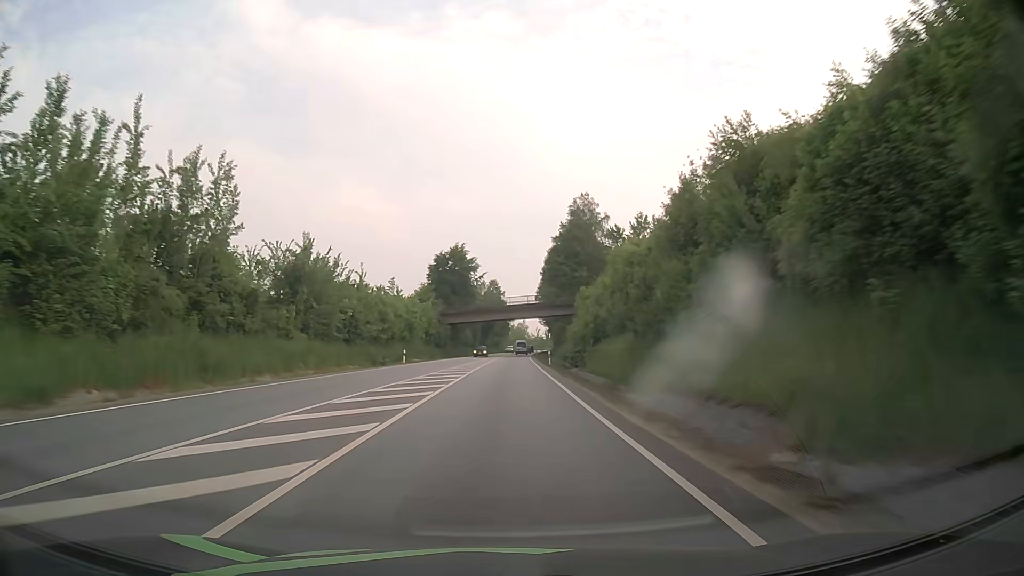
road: primary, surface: asphalt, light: Day
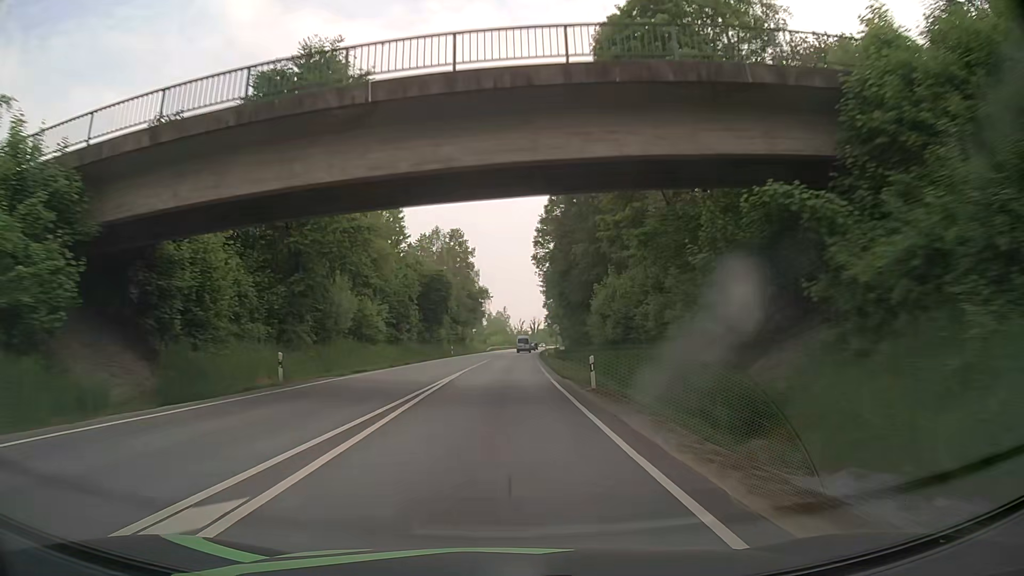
(+1.2, +79.3) m; +2°
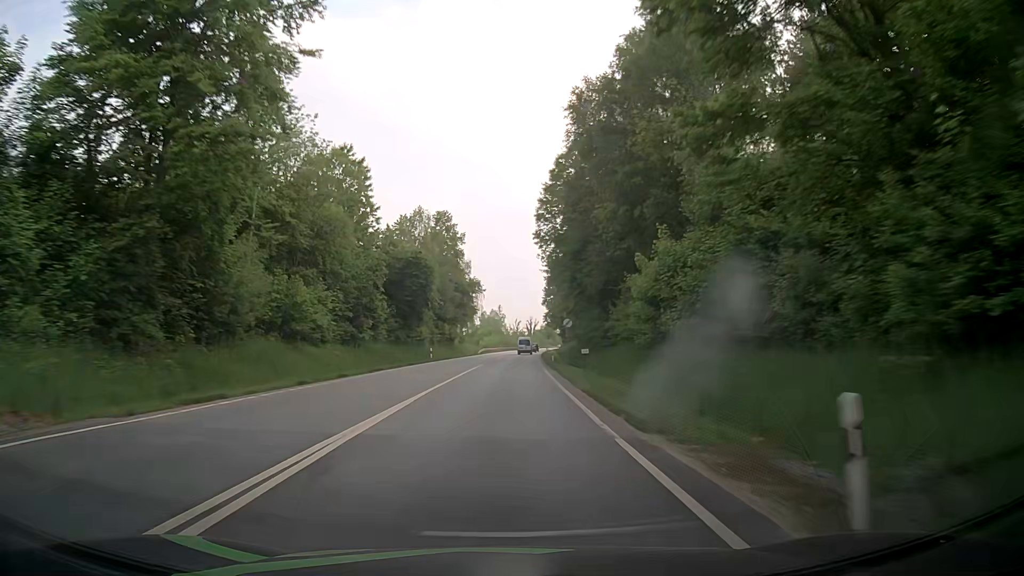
(0.0, +15.9) m; 0°
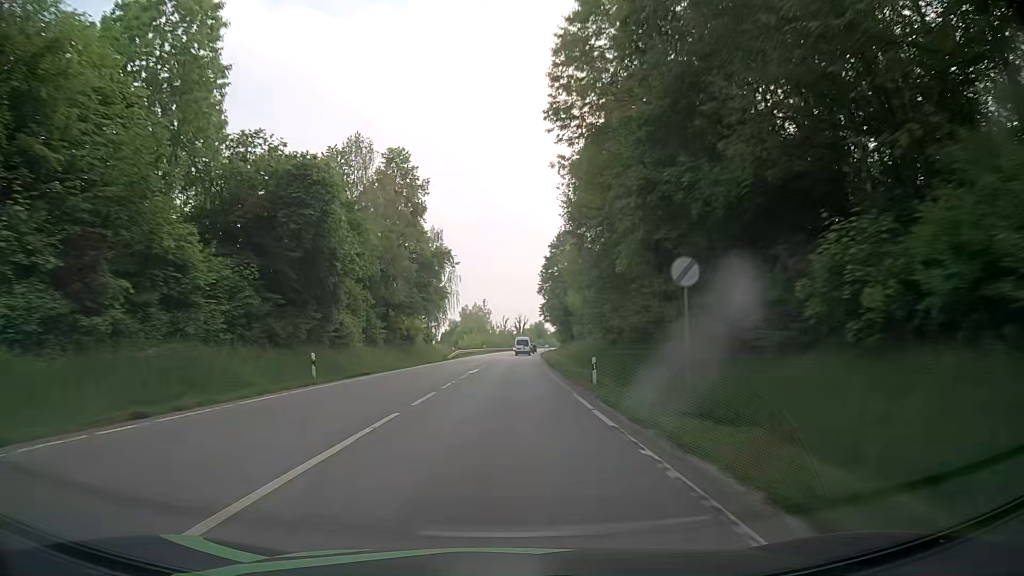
(+0.3, +31.7) m; +1°
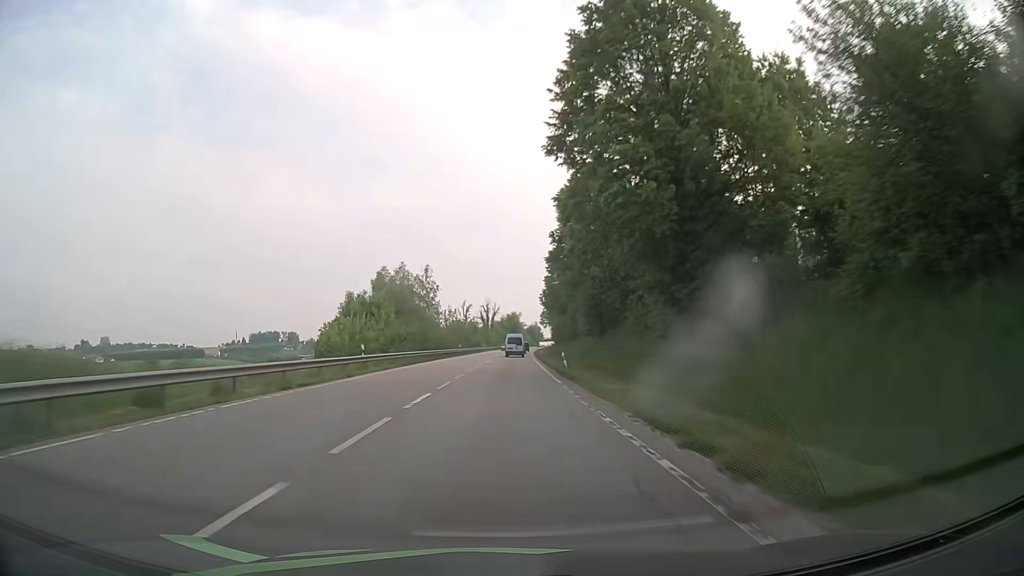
(+2.0, +78.9) m; +3°
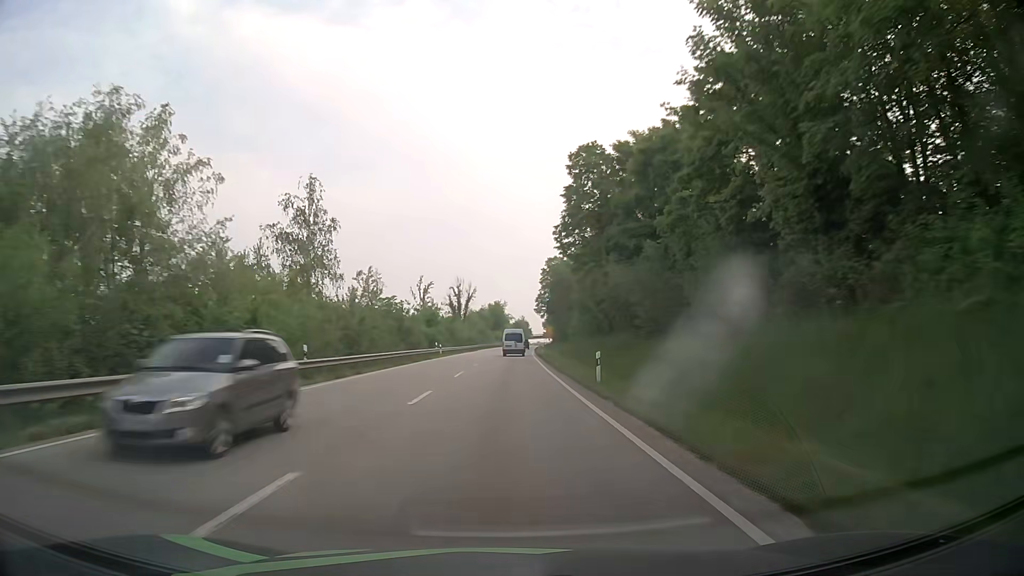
(+0.7, +60.9) m; +1°
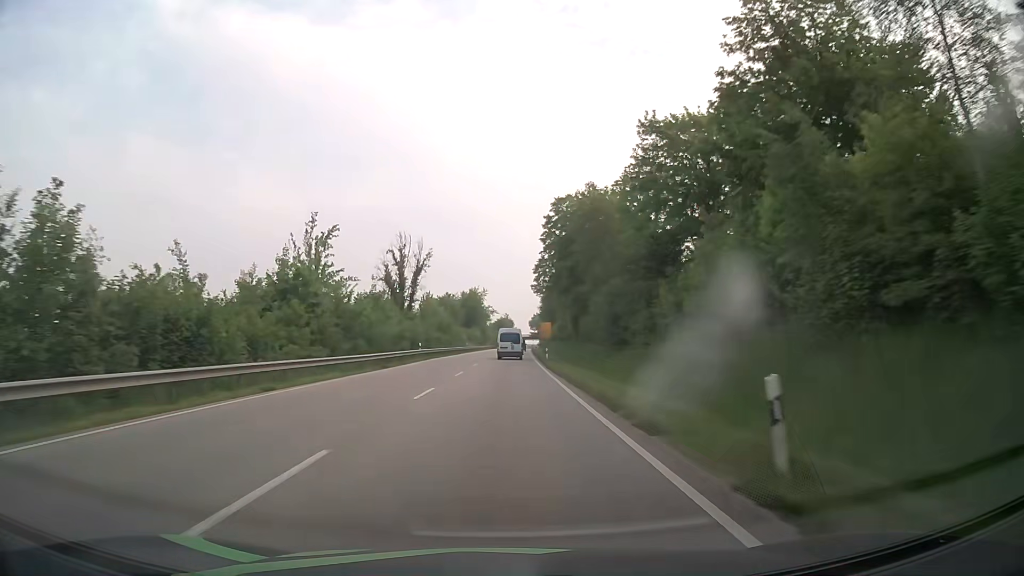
(+0.9, +57.9) m; +2°
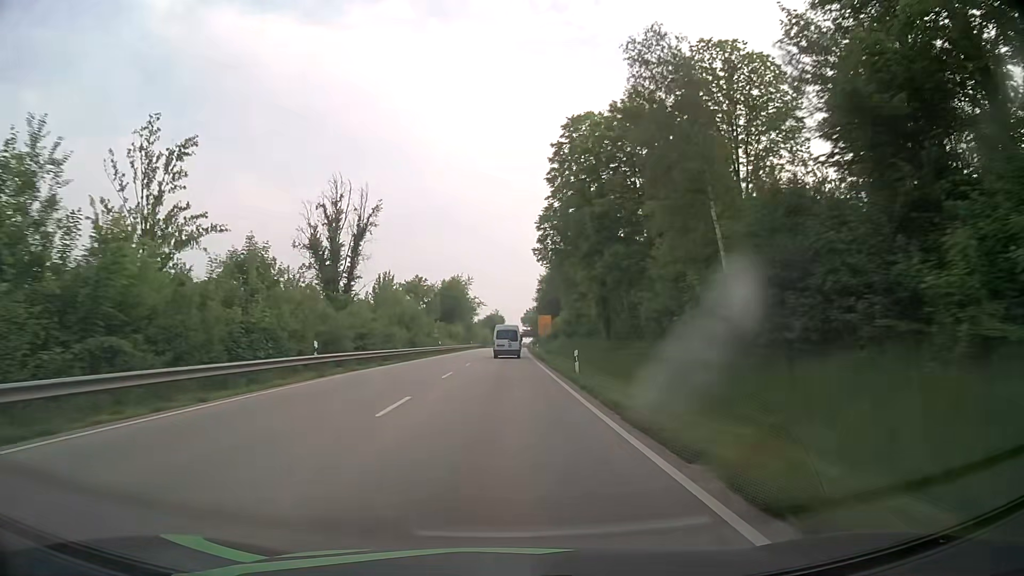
(+0.2, +27.9) m; +1°
(0, +10) (0, +20) (0, +30) (0, +40) (0, +50) (+1, +60) (+1, +70) (+1, +80) (+1, +90) (+1, +100) m
